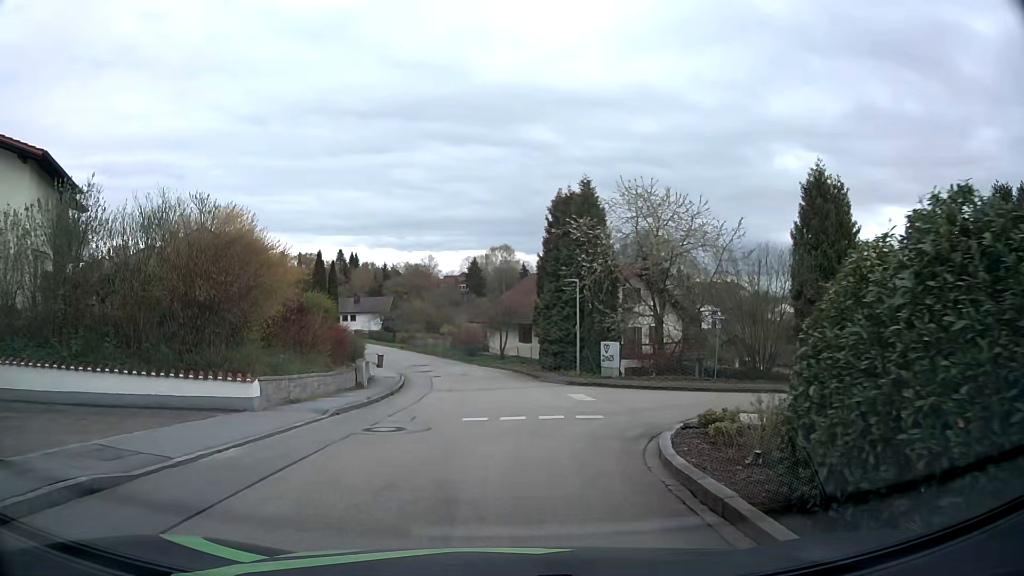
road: residential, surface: asphalt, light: Day
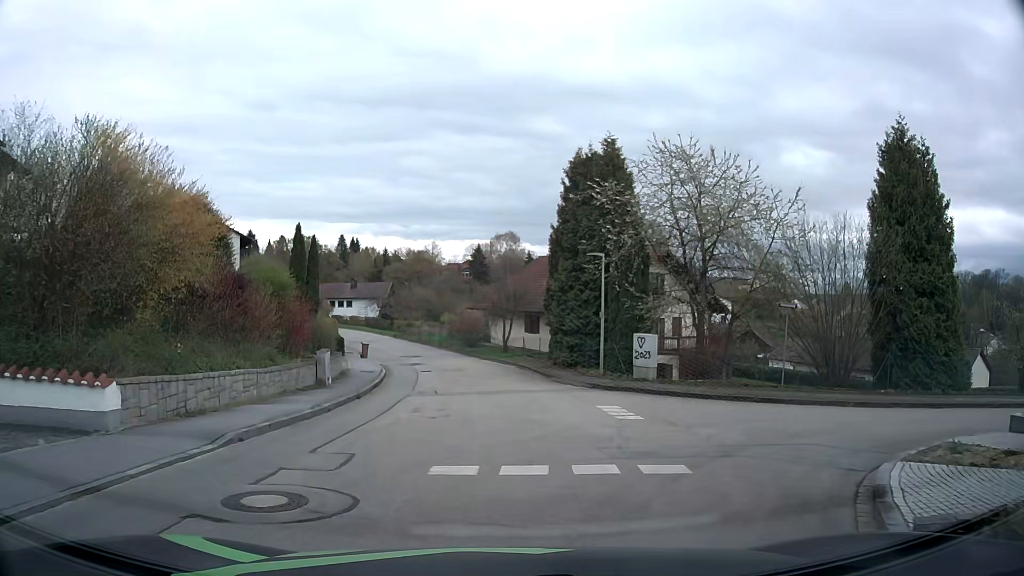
(-0.1, +6.1) m; -1°
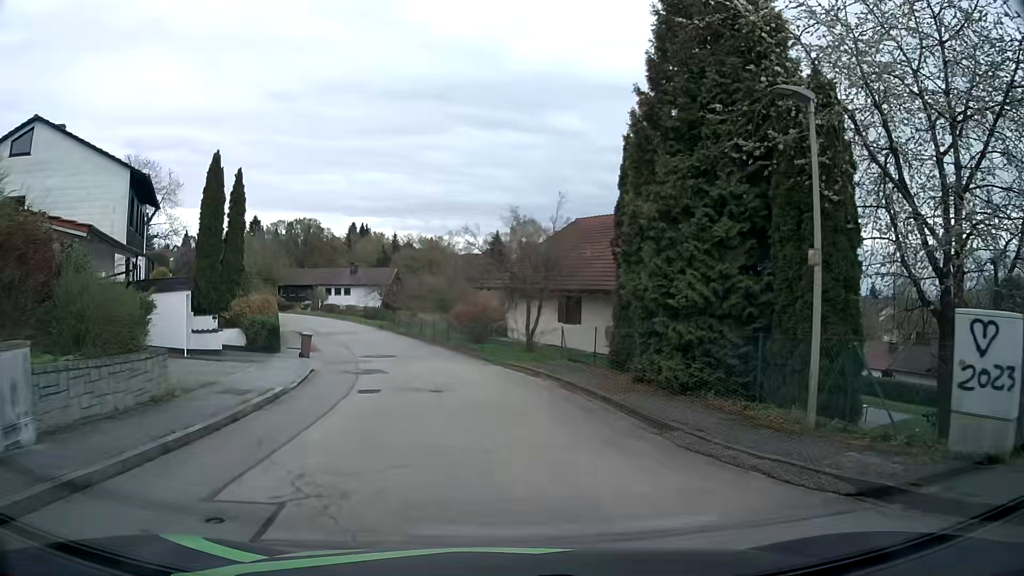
(-0.1, +15.4) m; -1°
(0, +10) (-2, +20) (-4, +30) (-7, +39) (-11, +48) (-15, +57) (-20, +66) (-26, +74) (-29, +84) (-22, +90) m
